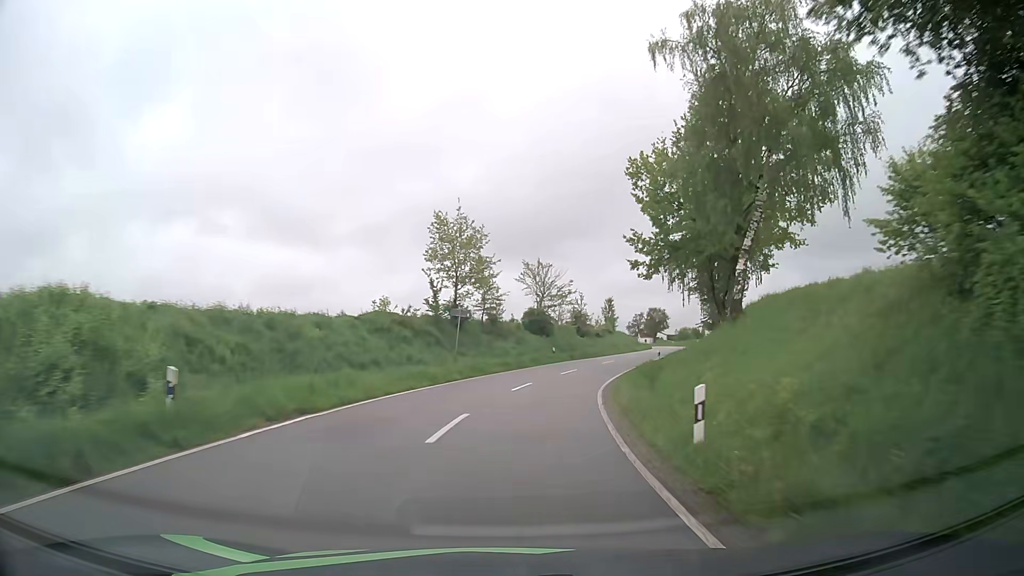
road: tertiary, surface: asphalt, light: Day
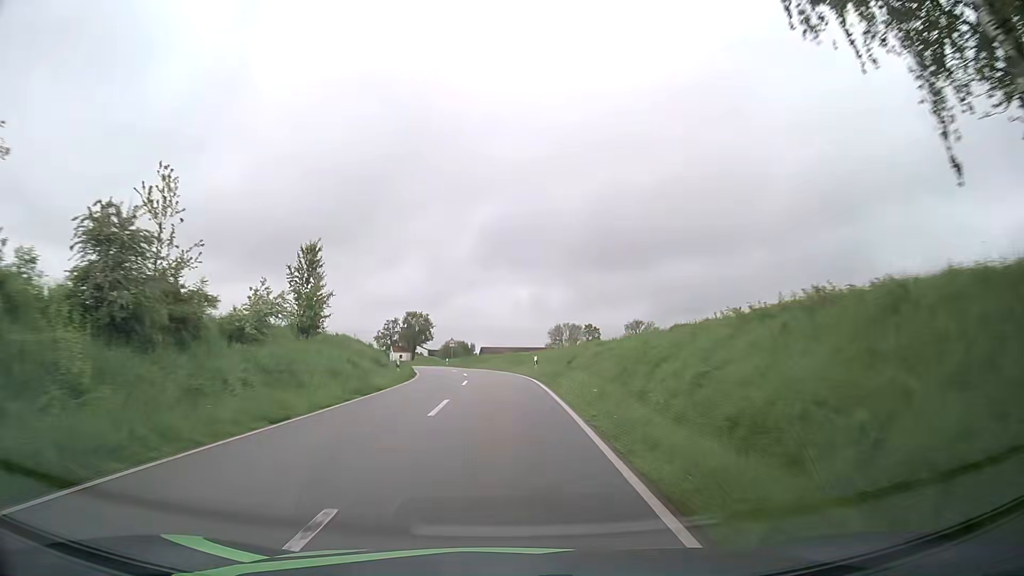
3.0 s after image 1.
(+11.1, +53.4) m; +21°
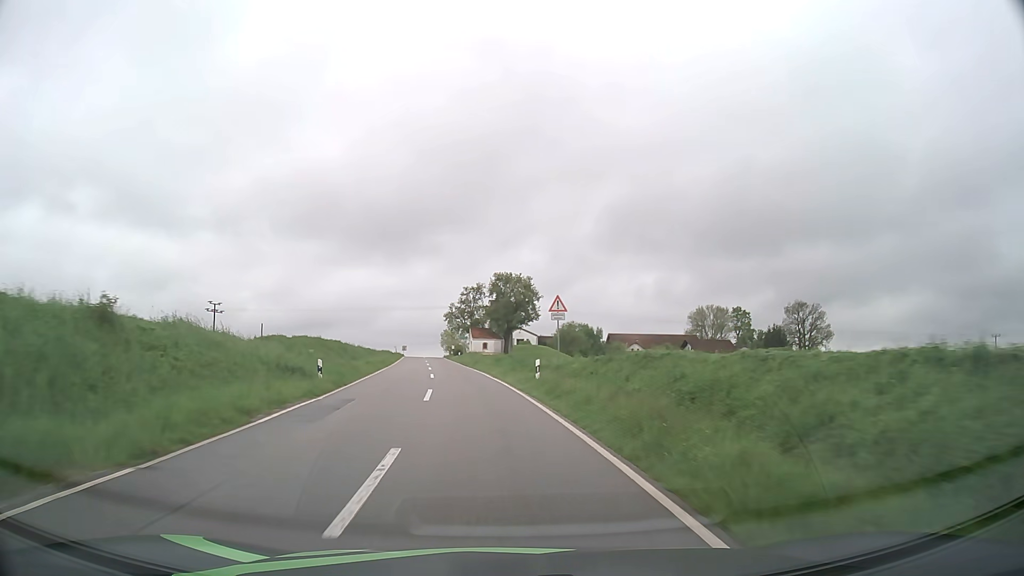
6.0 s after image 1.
(-3.5, +56.3) m; -10°
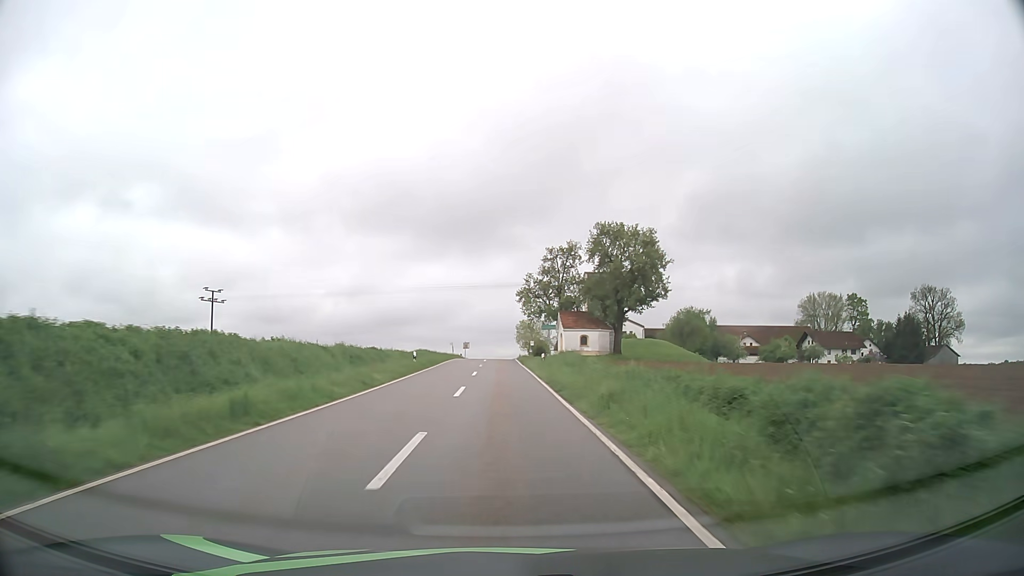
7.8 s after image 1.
(-2.6, +34.4) m; -7°
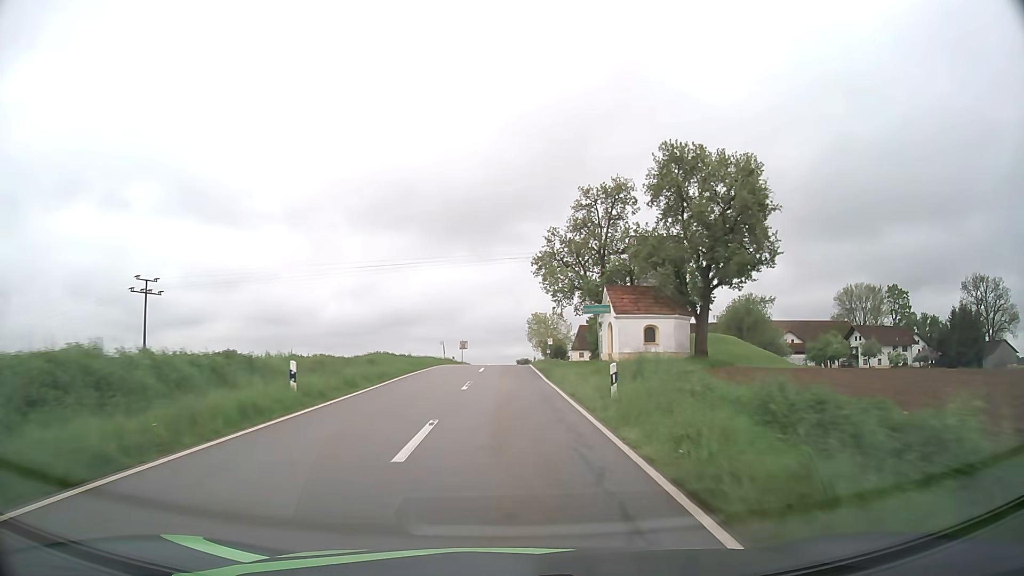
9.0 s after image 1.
(-0.2, +22.4) m; -1°
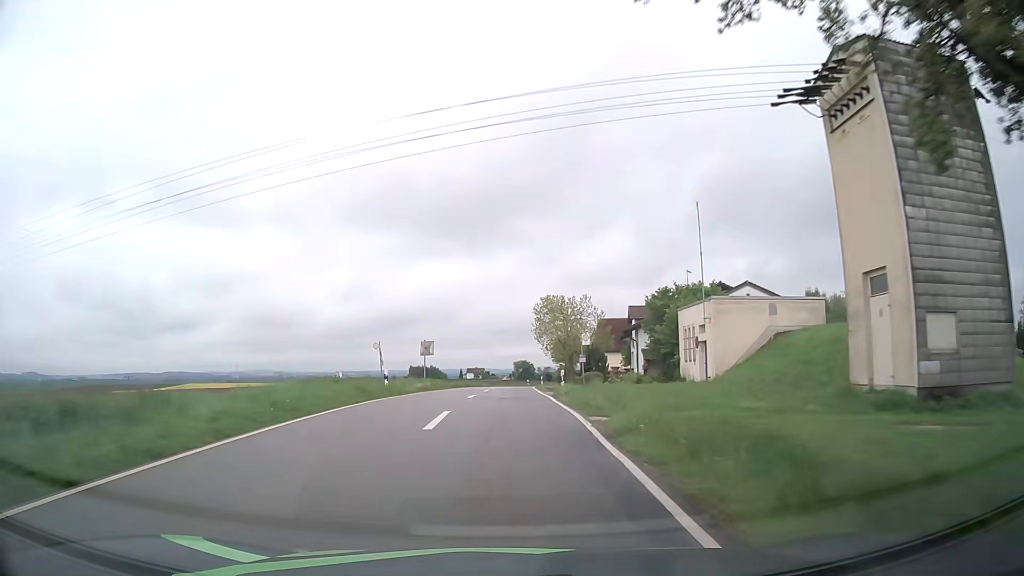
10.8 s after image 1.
(+0.1, +31.8) m; 0°
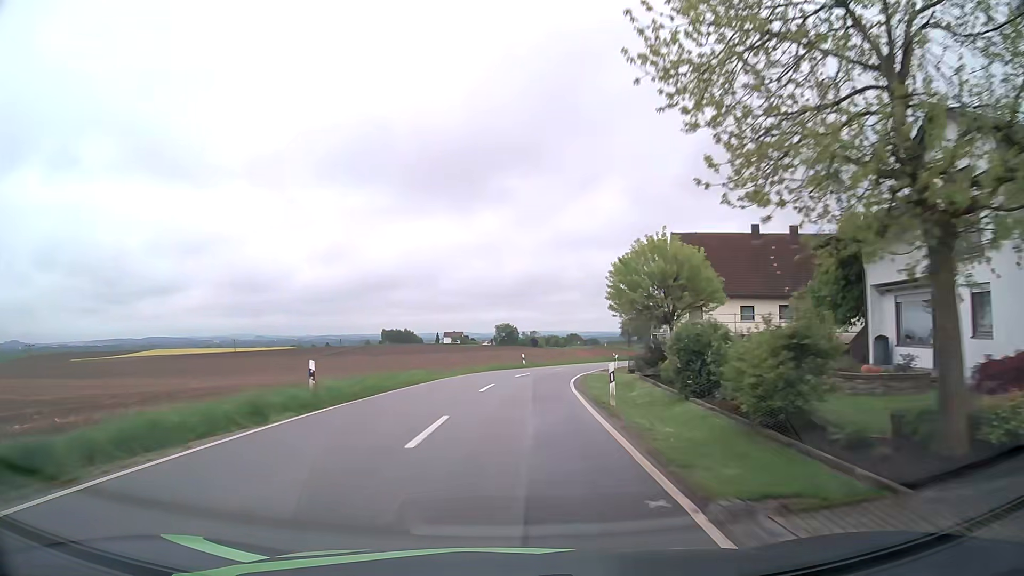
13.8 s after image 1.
(+0.7, +49.7) m; +2°
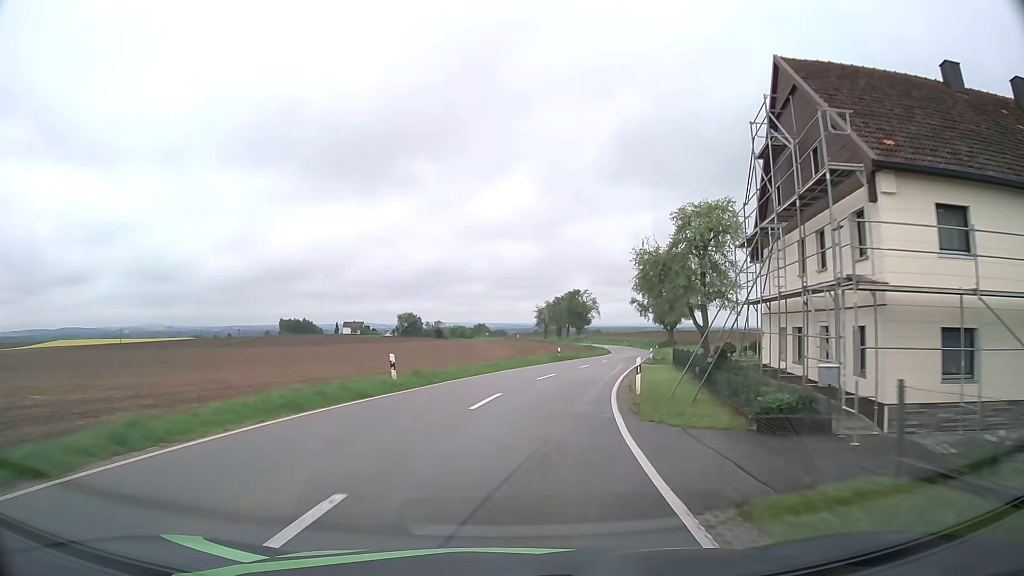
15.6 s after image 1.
(+1.7, +30.7) m; +8°
(0, +10) (+2, +20) (+3, +30) (+6, +39) (+8, +49) (+11, +59) (+13, +69) (+16, +78) (+18, +88) (+20, +98) m
